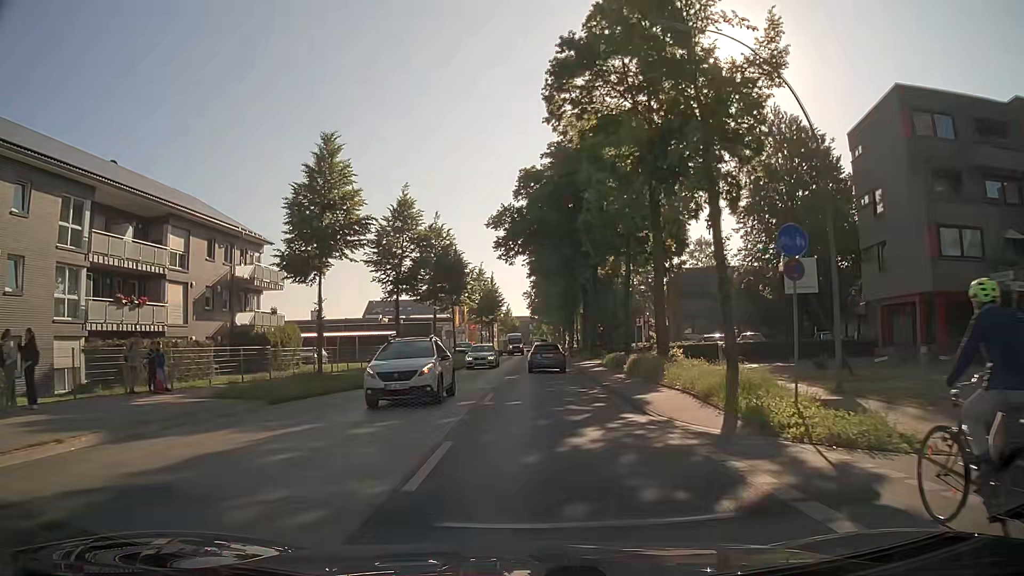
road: secondary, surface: asphalt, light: Day
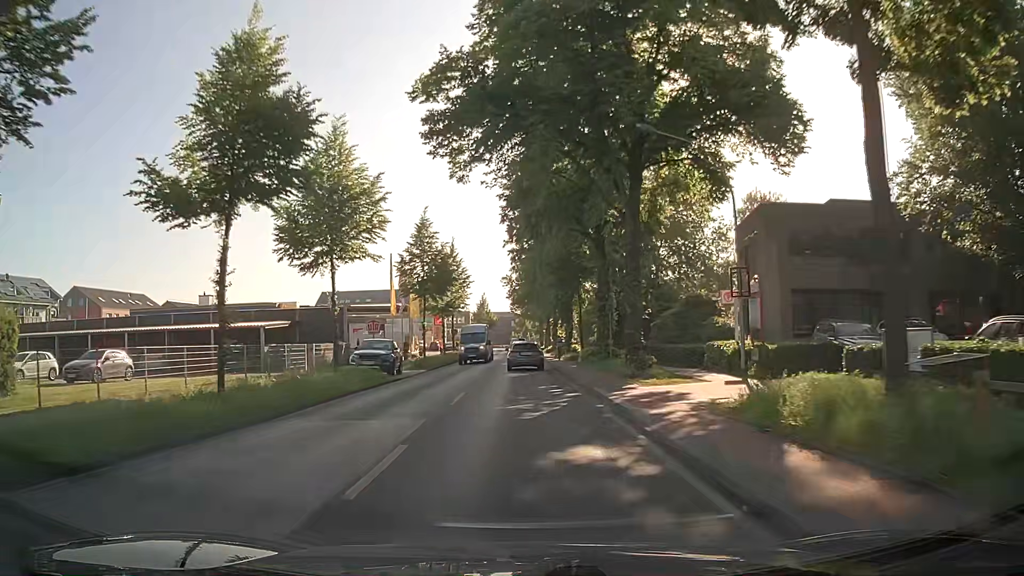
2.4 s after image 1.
(+0.6, +27.7) m; +1°
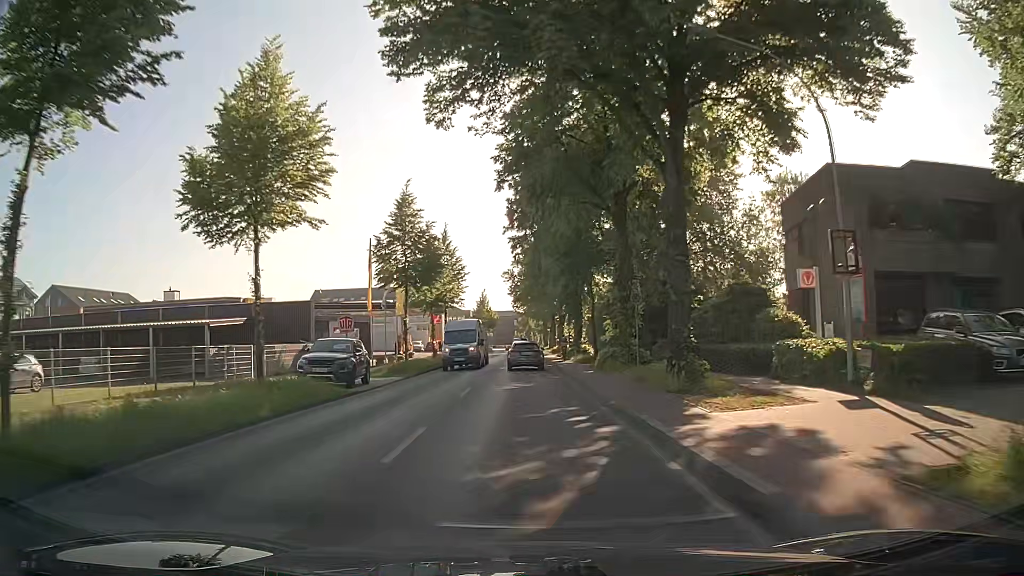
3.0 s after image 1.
(0.0, +7.2) m; 0°
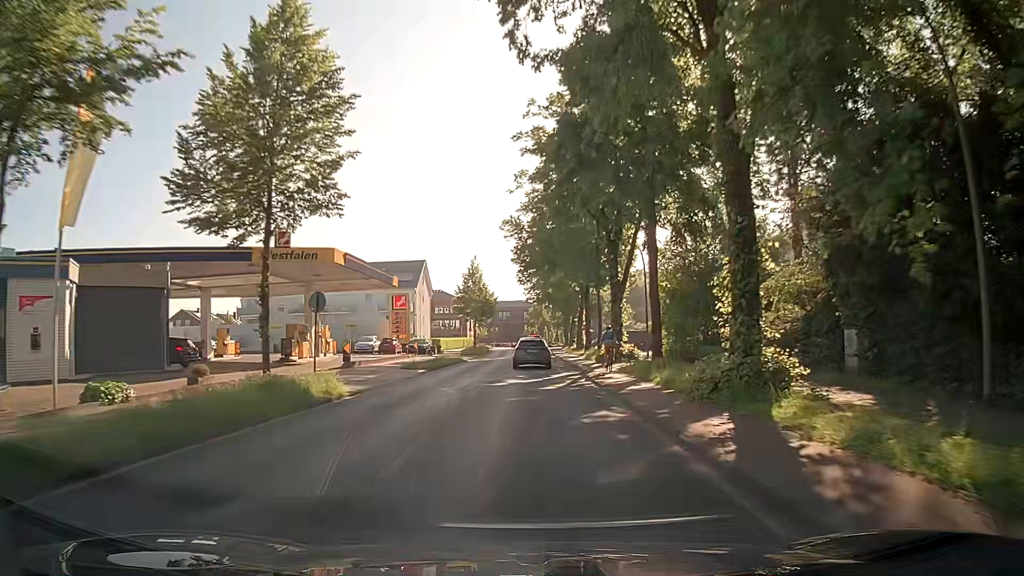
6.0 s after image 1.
(-0.6, +37.9) m; -2°
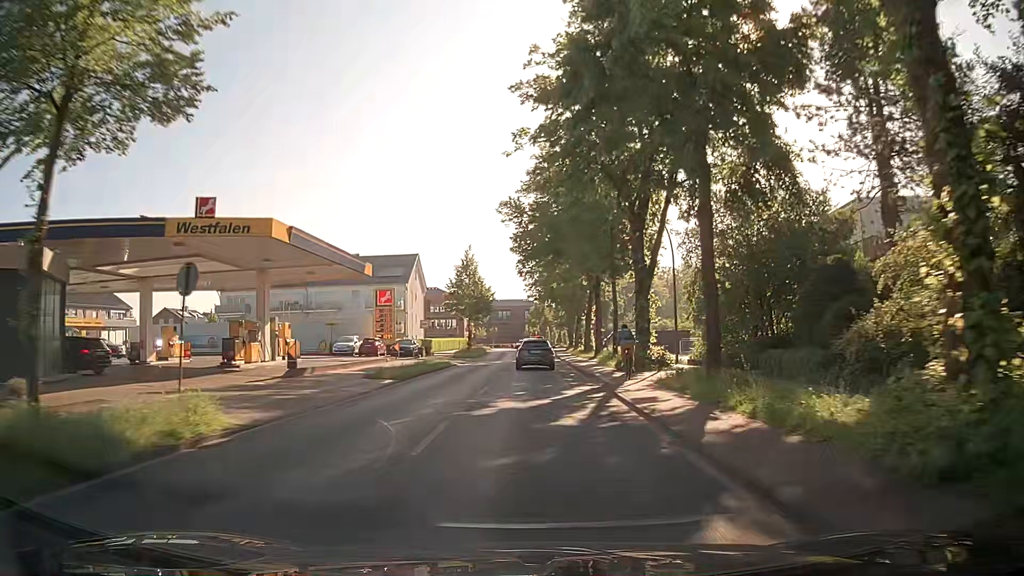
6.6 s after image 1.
(0.0, +7.7) m; 0°
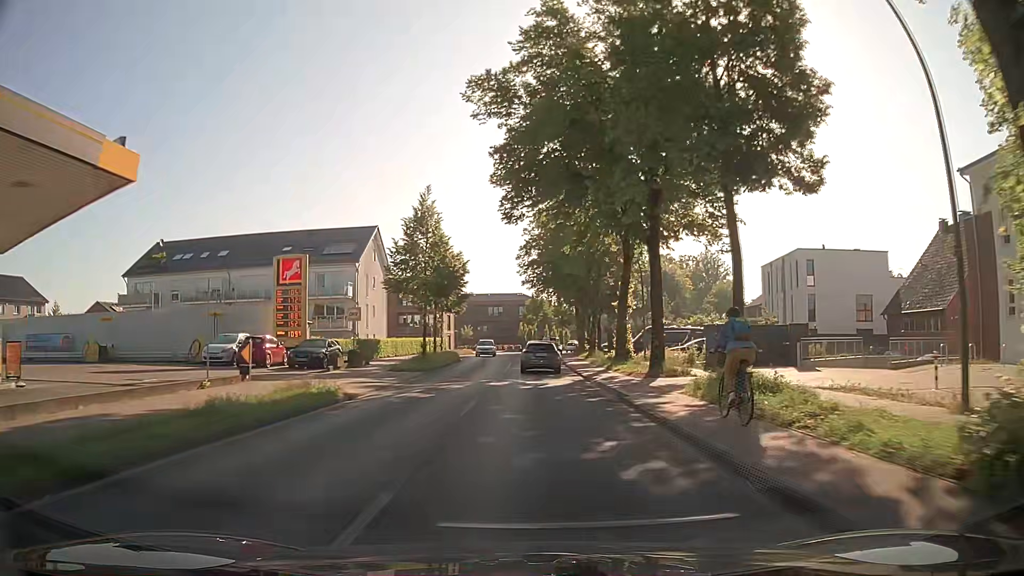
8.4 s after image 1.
(+0.2, +23.2) m; +1°
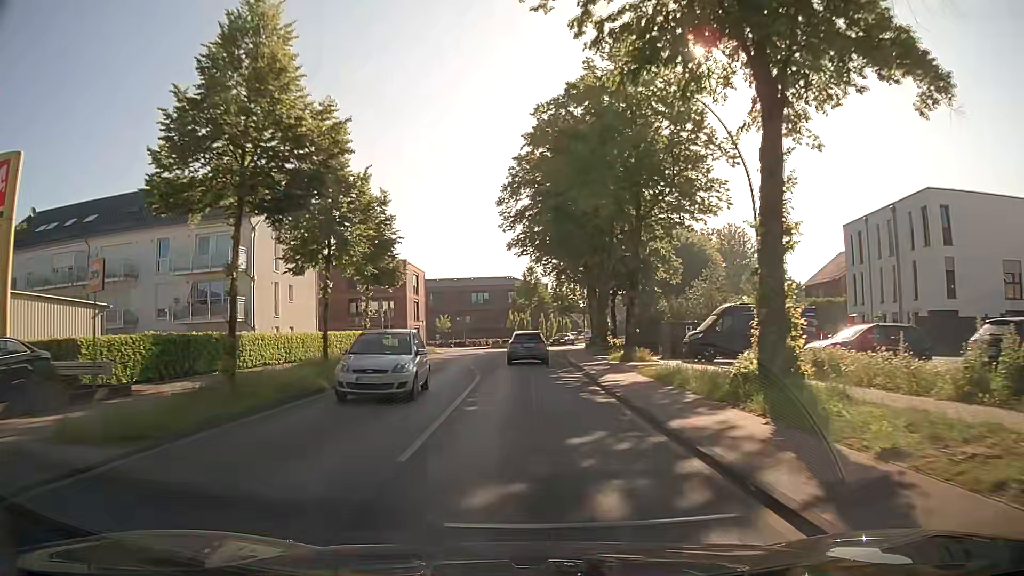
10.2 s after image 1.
(+0.2, +22.9) m; 0°
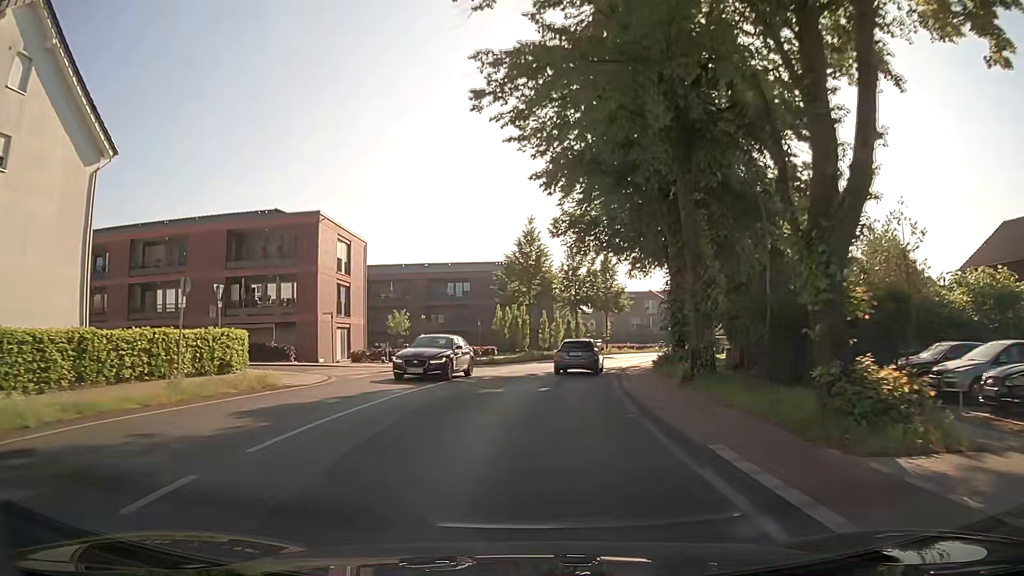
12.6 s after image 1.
(0.0, +30.3) m; 0°
